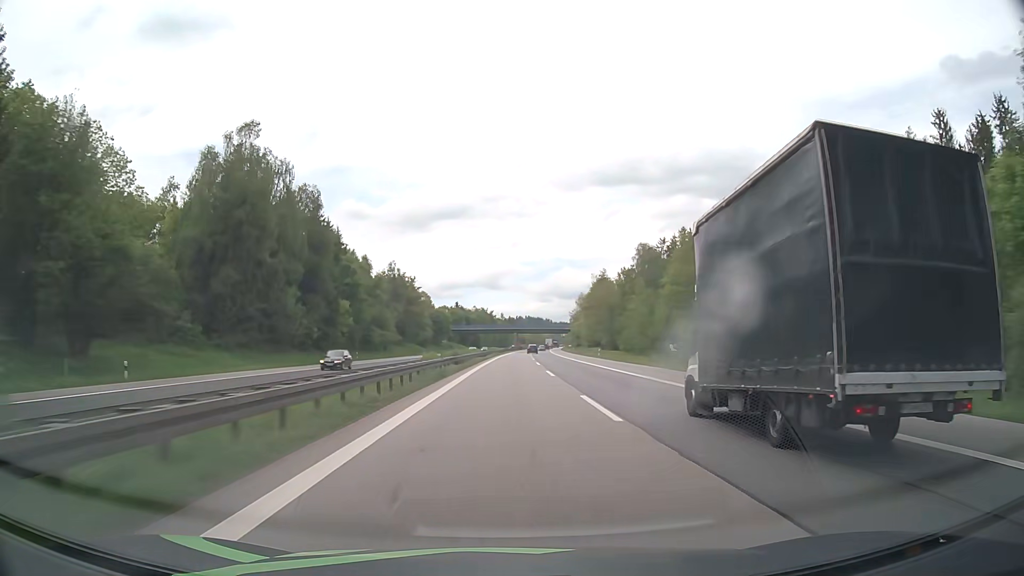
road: motorway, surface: asphalt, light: Day
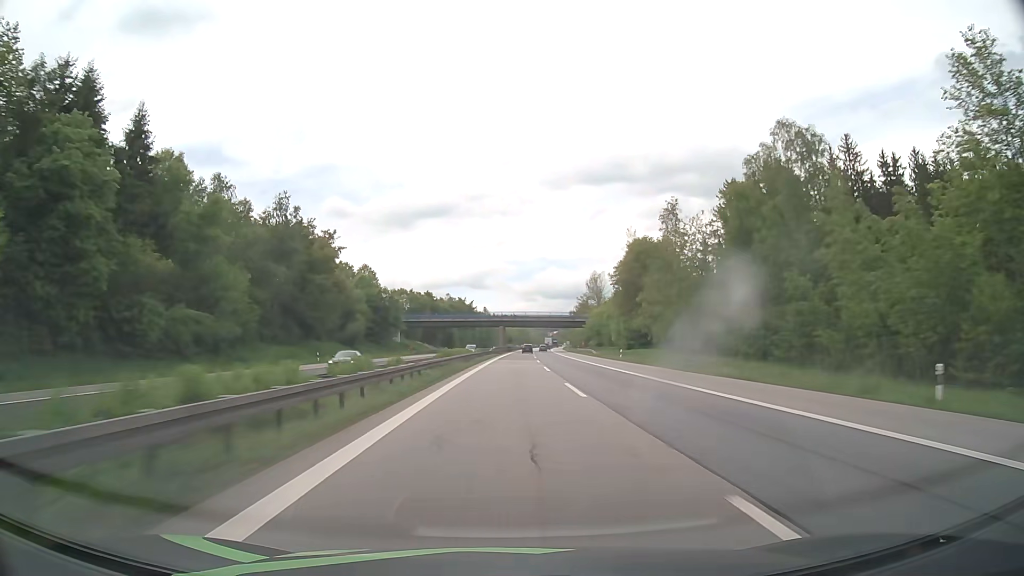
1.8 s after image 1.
(+0.7, +66.5) m; +1°
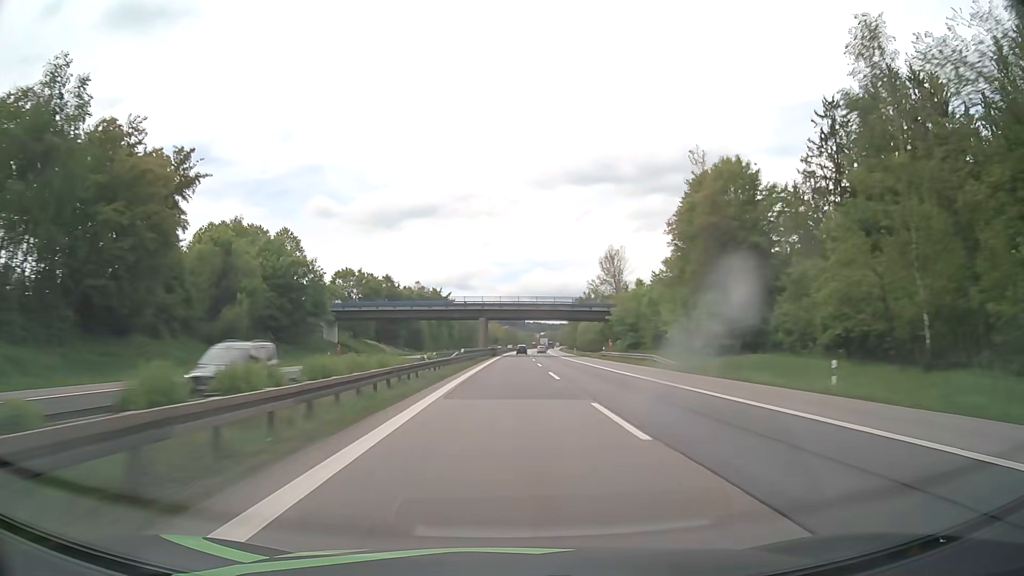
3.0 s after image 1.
(+0.5, +44.4) m; +1°
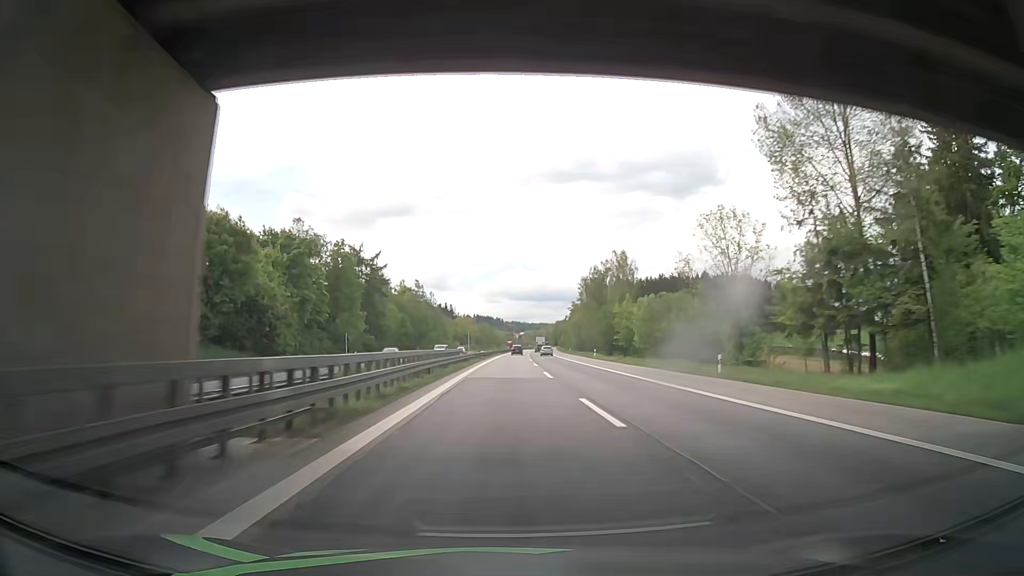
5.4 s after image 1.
(+1.4, +88.9) m; +2°
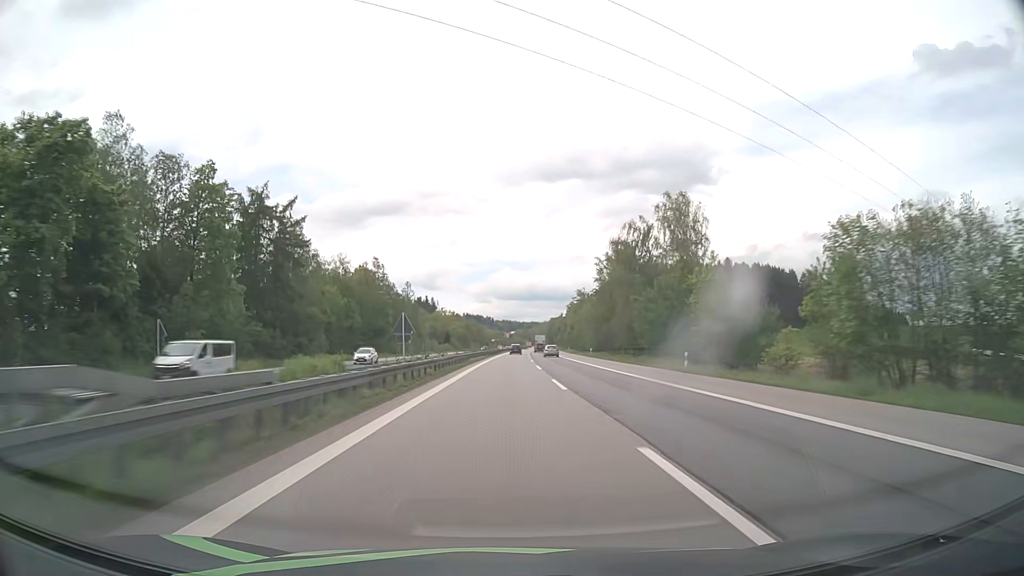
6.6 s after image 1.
(+0.1, +44.5) m; +1°
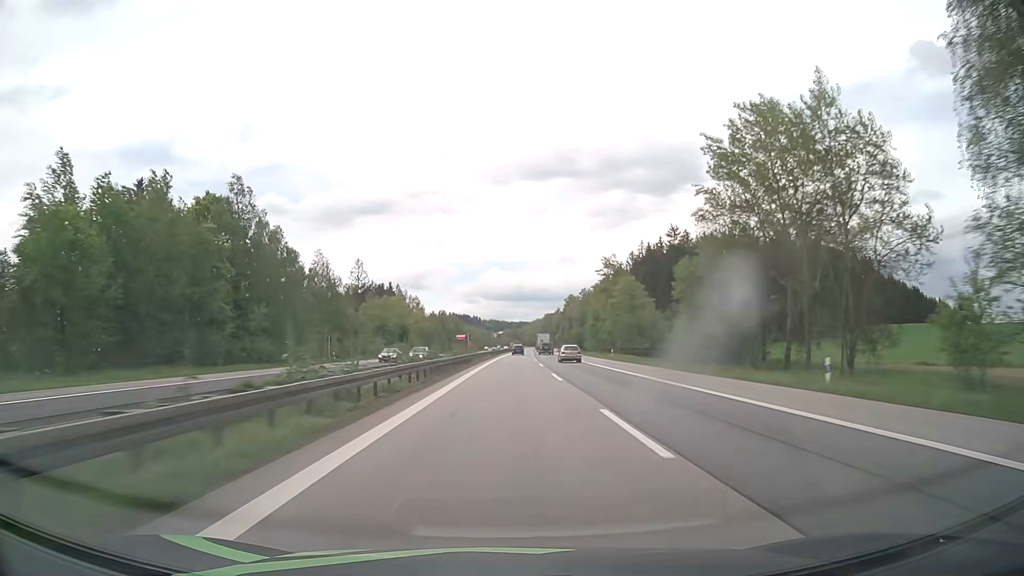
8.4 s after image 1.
(+0.5, +66.7) m; +1°
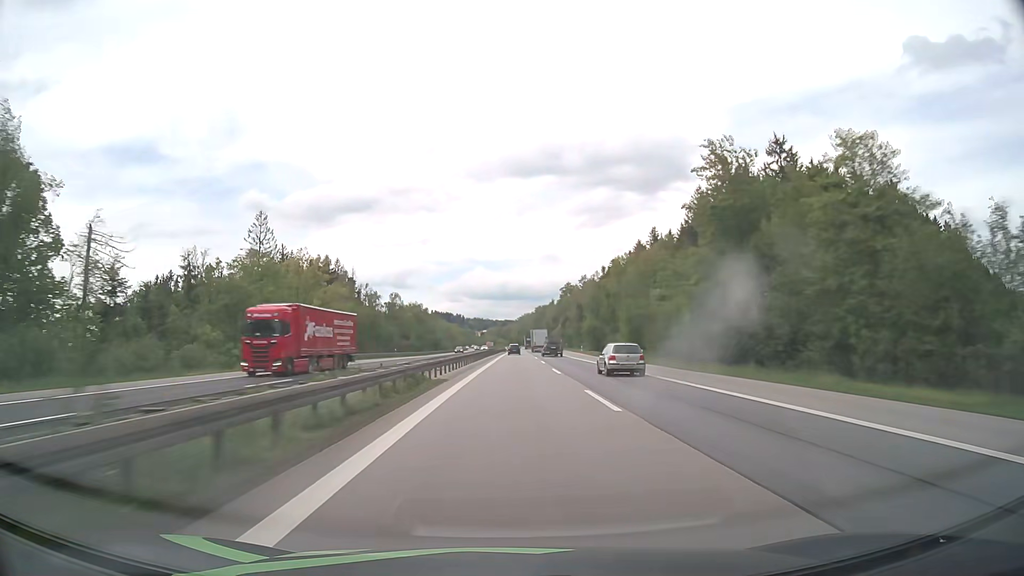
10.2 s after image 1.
(+0.8, +66.7) m; +1°
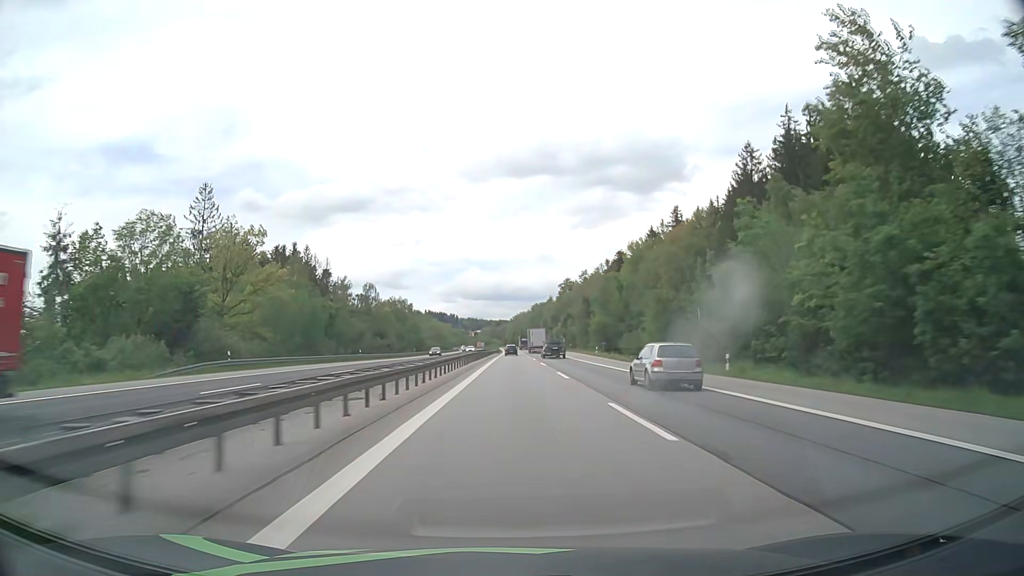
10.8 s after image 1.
(+0.1, +22.2) m; +1°
(0, +10) (0, +20) (0, +30) (0, +40) (0, +50) (+1, +60) (+1, +70) (+1, +80) (+1, +90) (+1, +100) m
